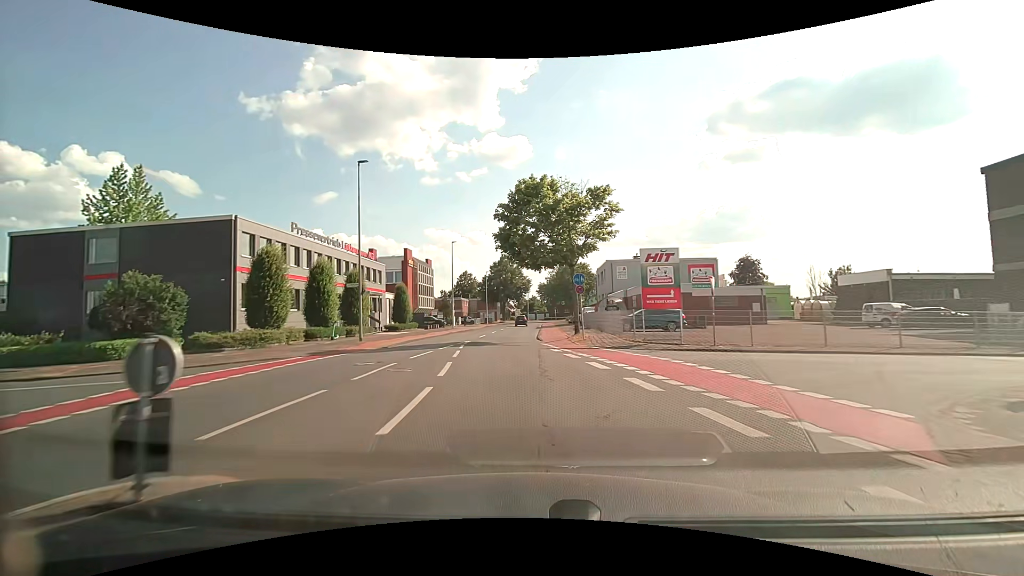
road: tertiary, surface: asphalt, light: Day
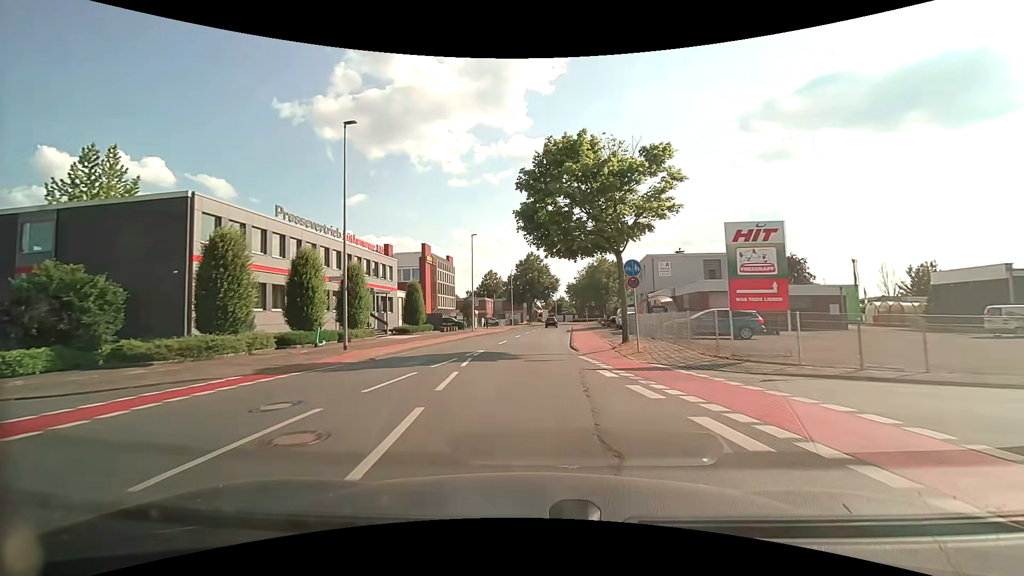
(-0.2, +6.5) m; -3°
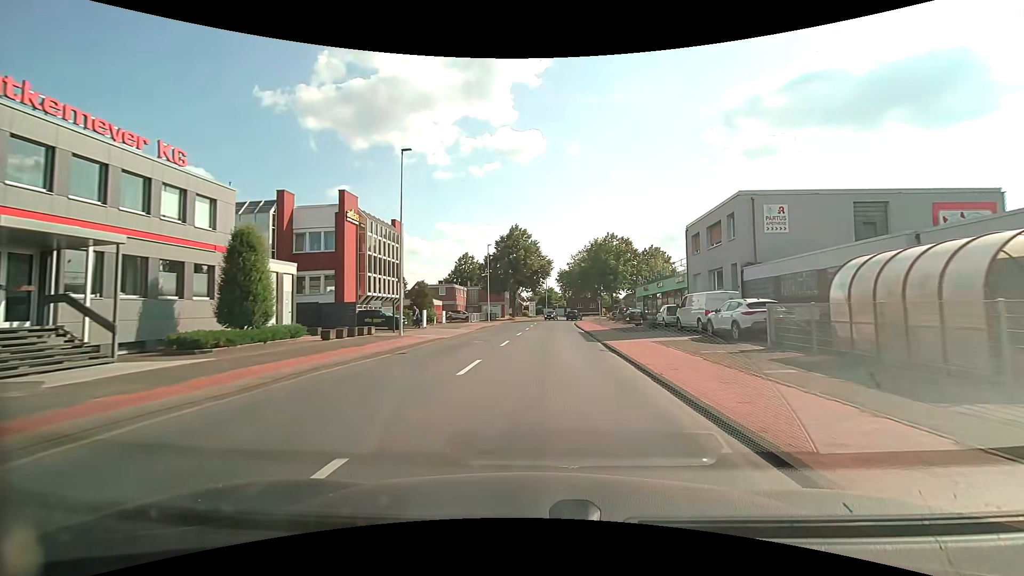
(-0.4, +25.8) m; +2°
(0, +10) (0, +20) (0, +30) (+1, +40) (+1, +50) (+1, +60) (+2, +70) (+4, +80) (+7, +89) (+13, +98) m
